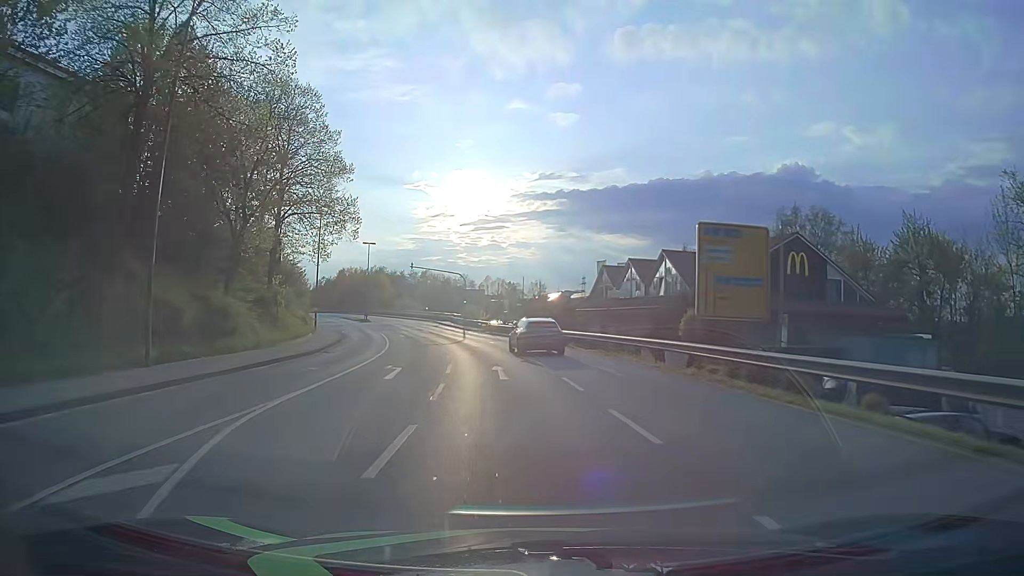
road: tertiary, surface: asphalt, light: Day
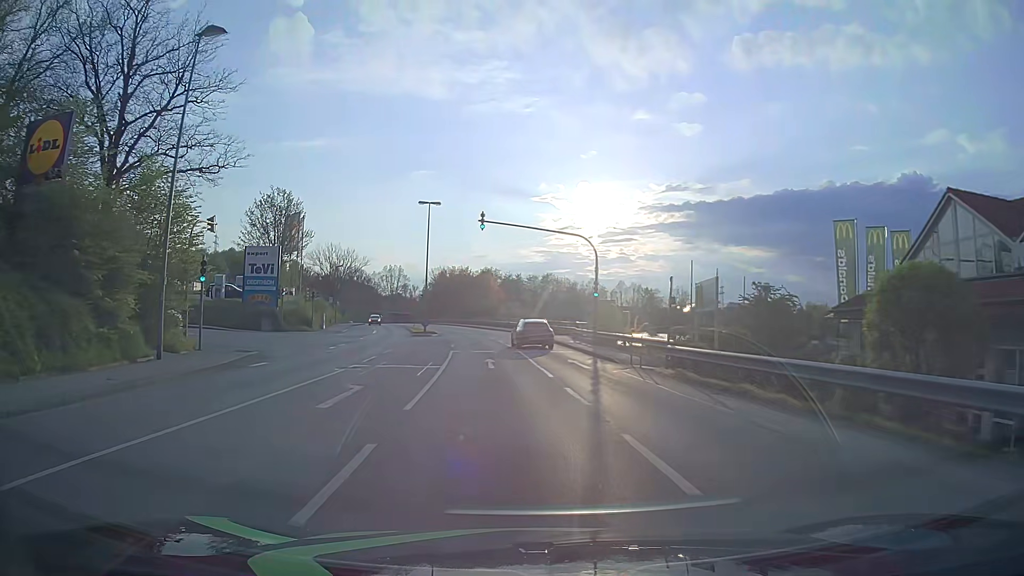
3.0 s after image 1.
(-3.8, +37.4) m; -11°
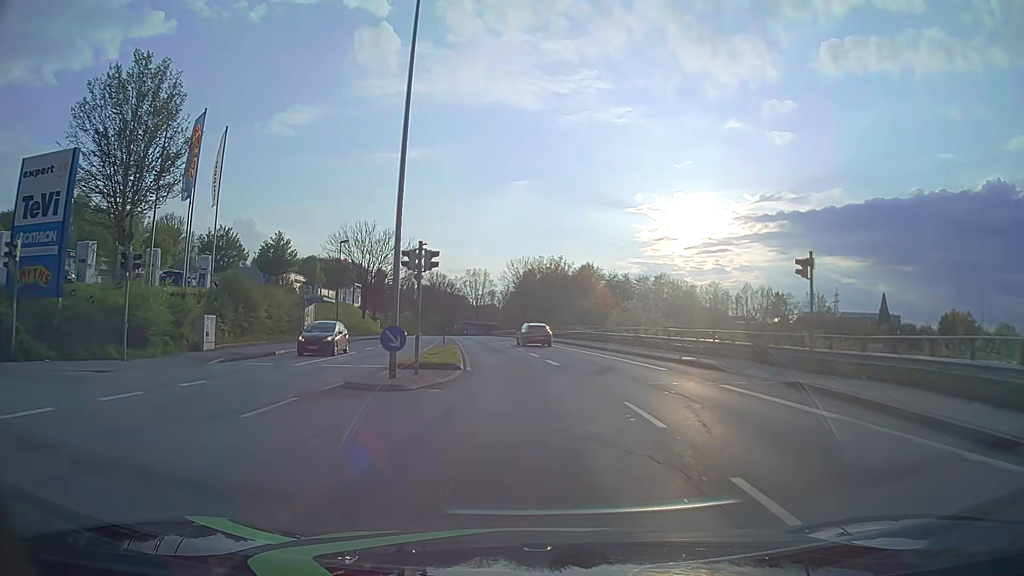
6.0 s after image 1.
(-3.2, +37.4) m; -9°
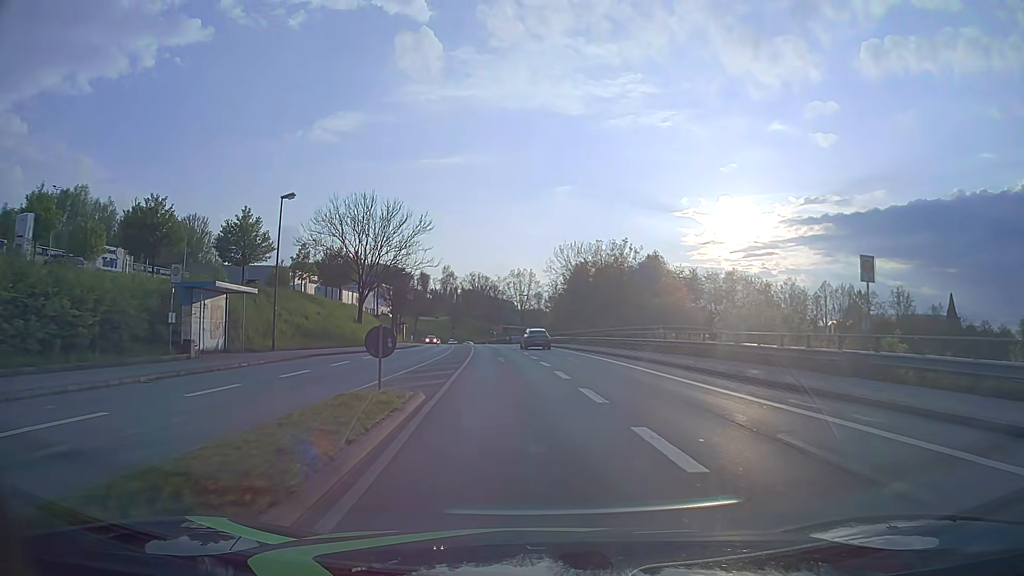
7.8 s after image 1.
(-0.8, +22.6) m; -4°
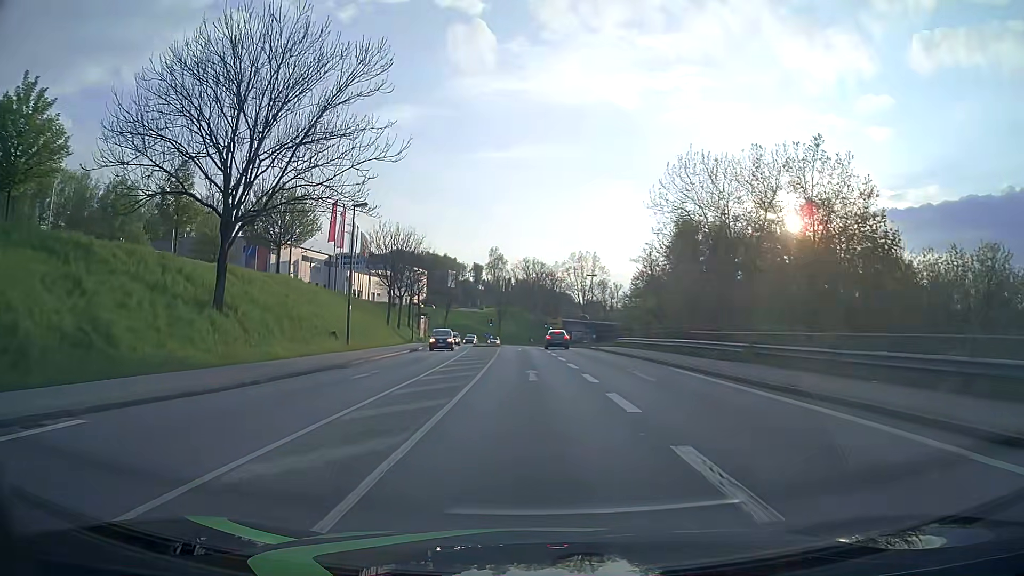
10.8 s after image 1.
(-2.1, +37.9) m; -5°
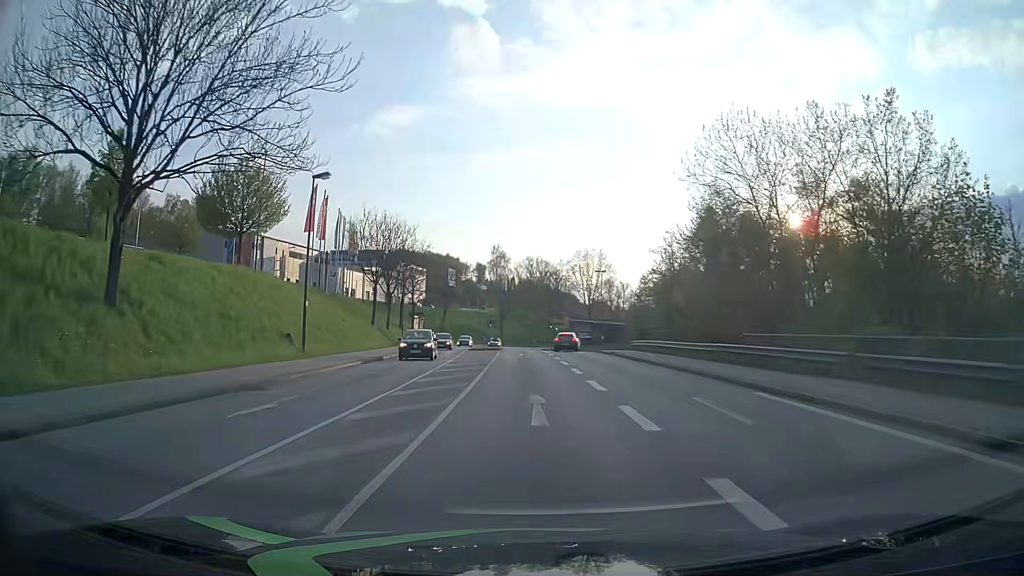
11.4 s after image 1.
(0.0, +7.6) m; 0°
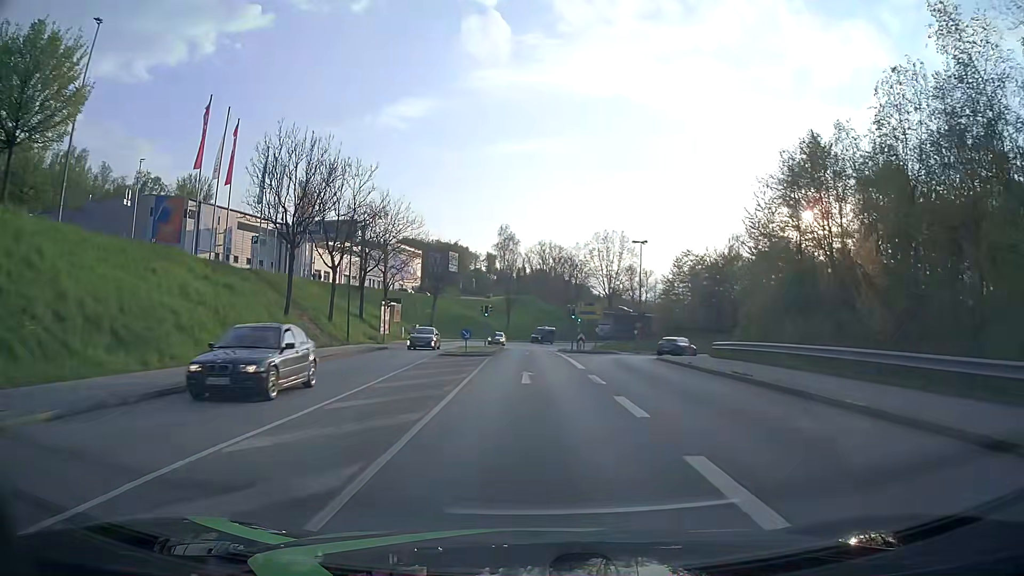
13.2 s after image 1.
(-0.3, +23.1) m; -1°
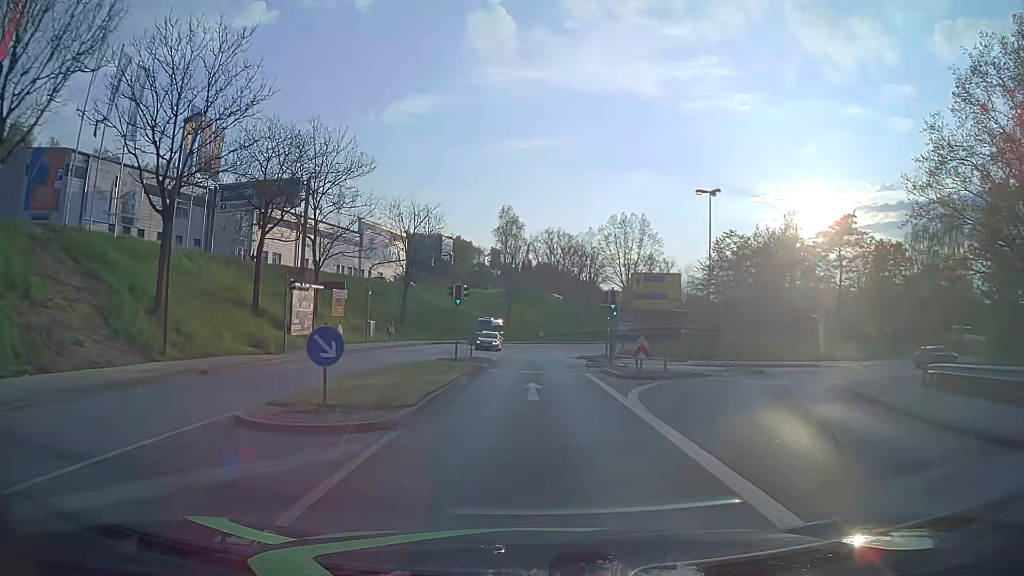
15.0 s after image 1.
(-0.2, +23.2) m; -1°
(0, +10) (0, +20) (0, +30) (0, +40) (+1, +50) (+2, +60) (+5, +70) (+8, +79) (+12, +88) (+18, +96) m
